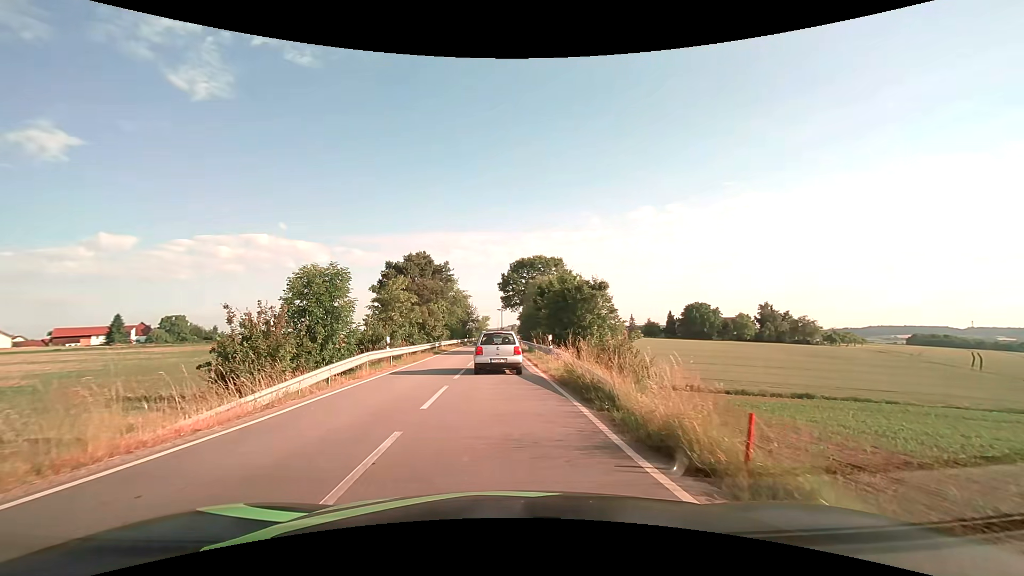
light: Day
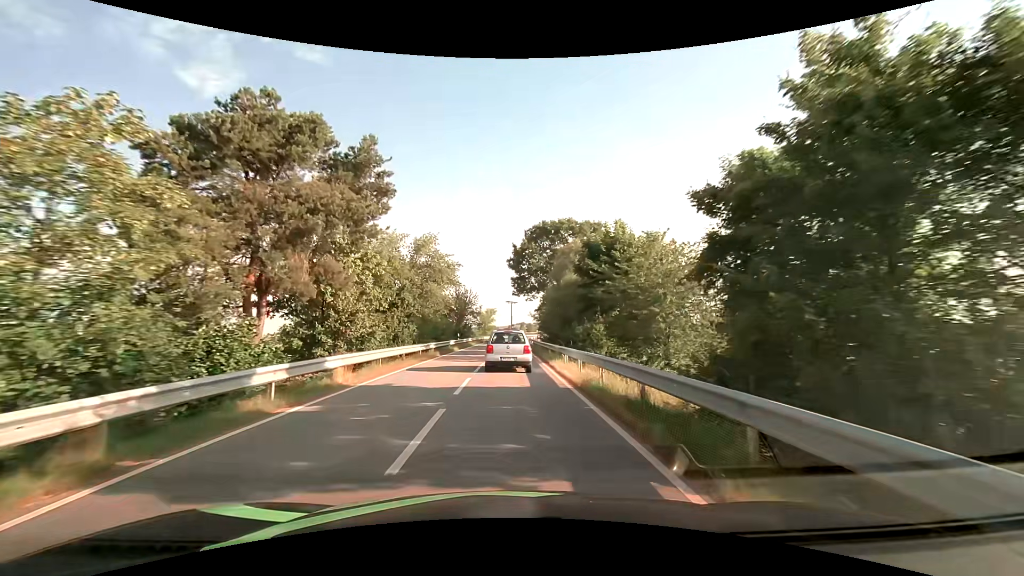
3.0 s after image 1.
(-0.9, +29.1) m; -1°
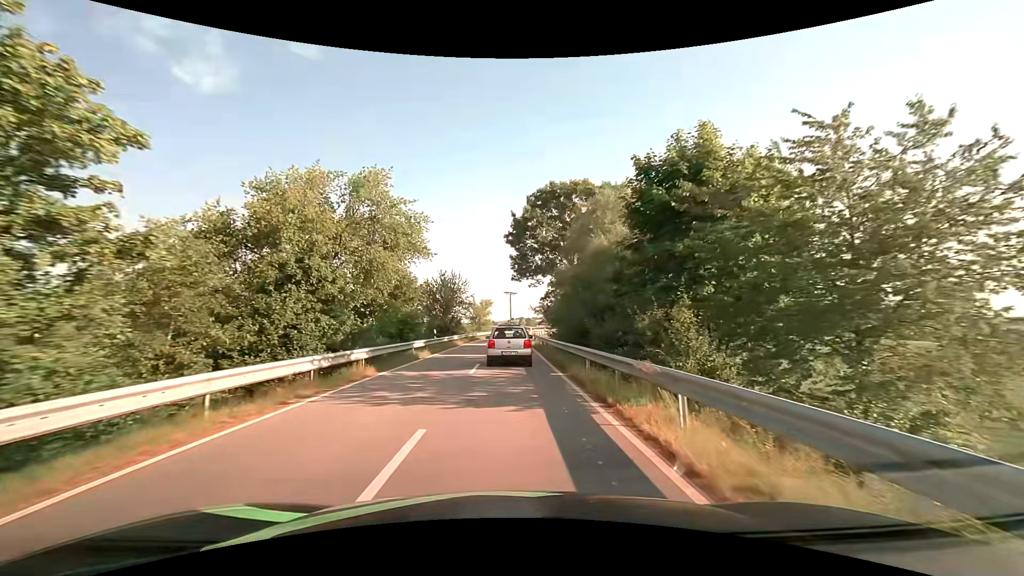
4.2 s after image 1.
(0.0, +14.1) m; 0°
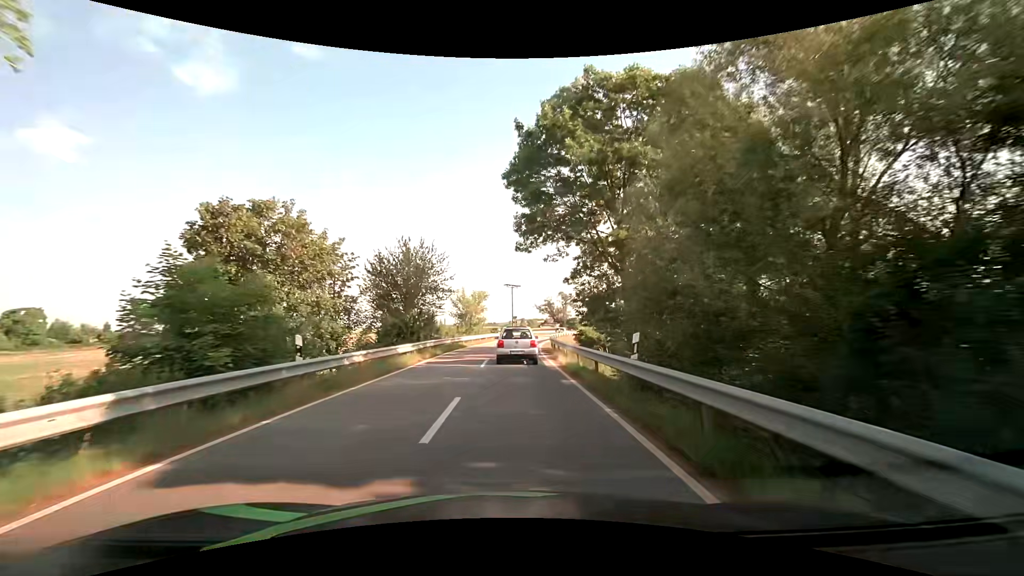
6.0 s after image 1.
(-0.1, +20.9) m; -1°
(0, +10) (0, +20) (+1, +30) (+1, +40) (+2, +50) (+4, +60) (+5, +70) (+8, +79) (+10, +89) (+13, +99) m
